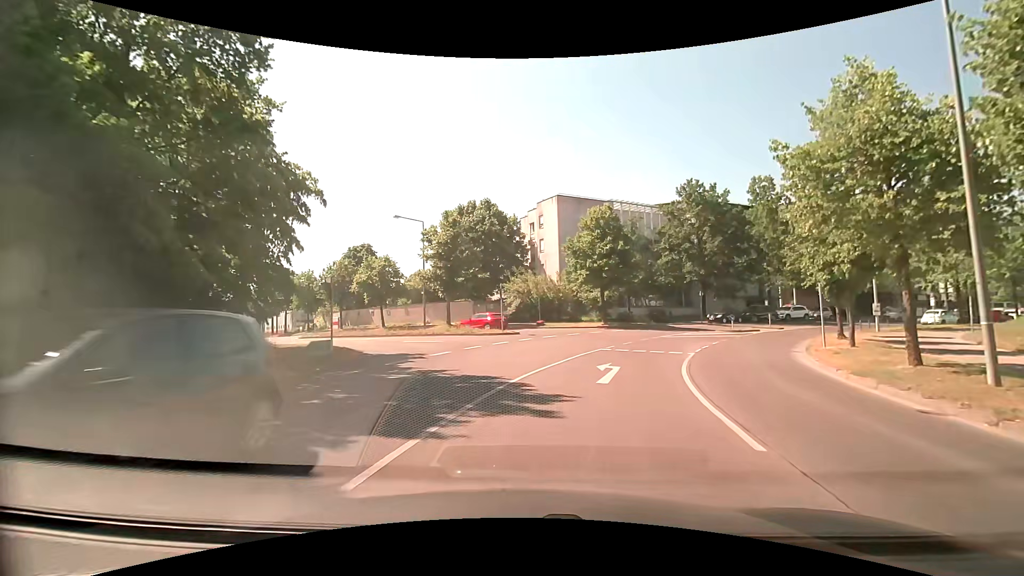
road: tertiary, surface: asphalt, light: Day
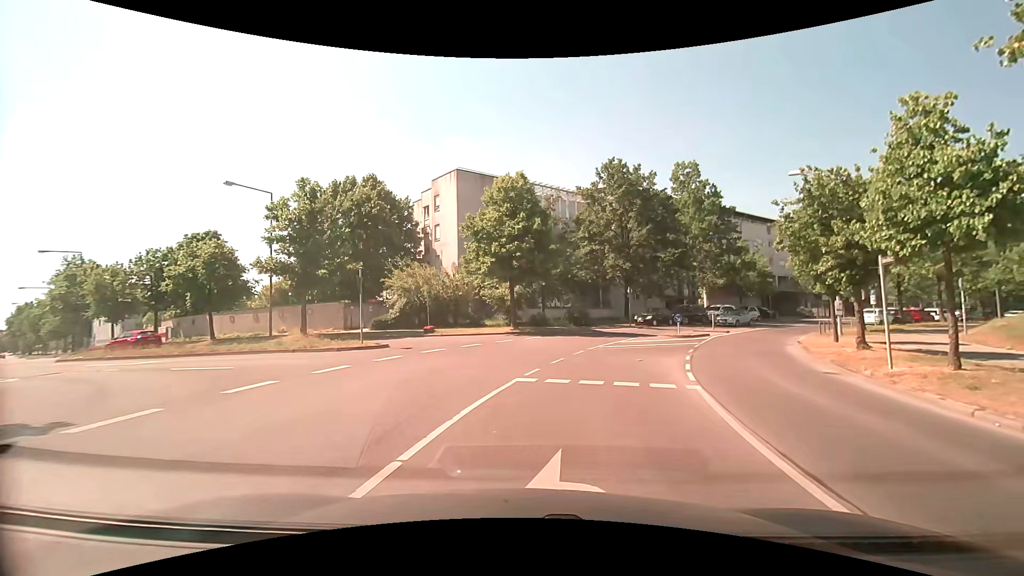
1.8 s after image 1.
(+1.0, +10.3) m; +12°
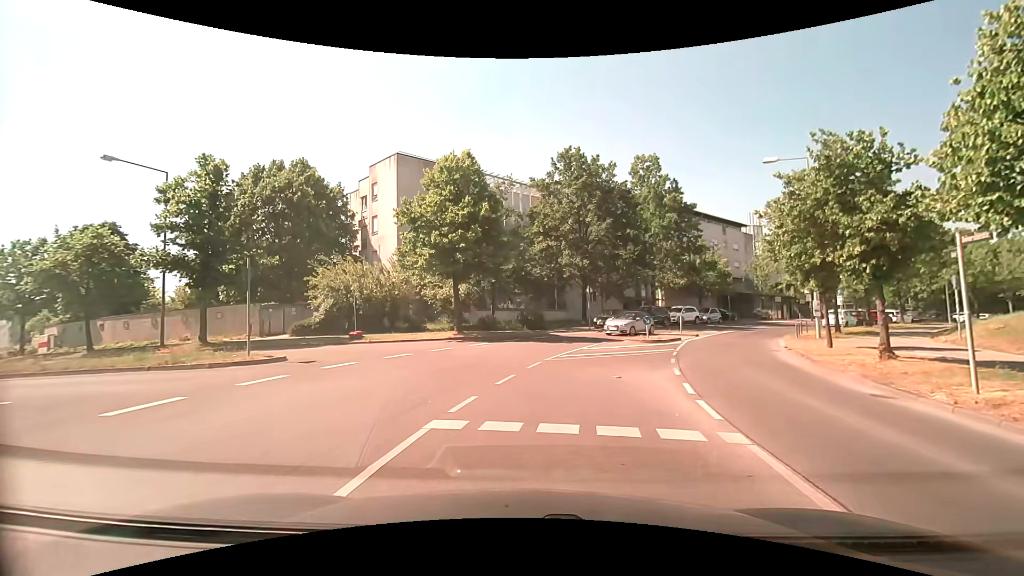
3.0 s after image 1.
(+0.2, +4.2) m; +3°
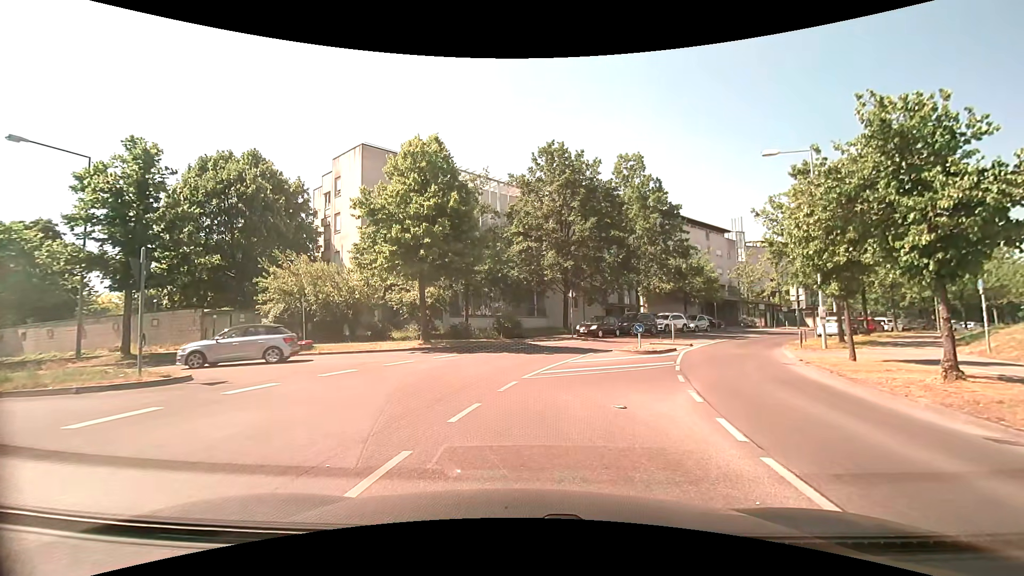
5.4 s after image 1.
(+0.1, +3.0) m; +2°
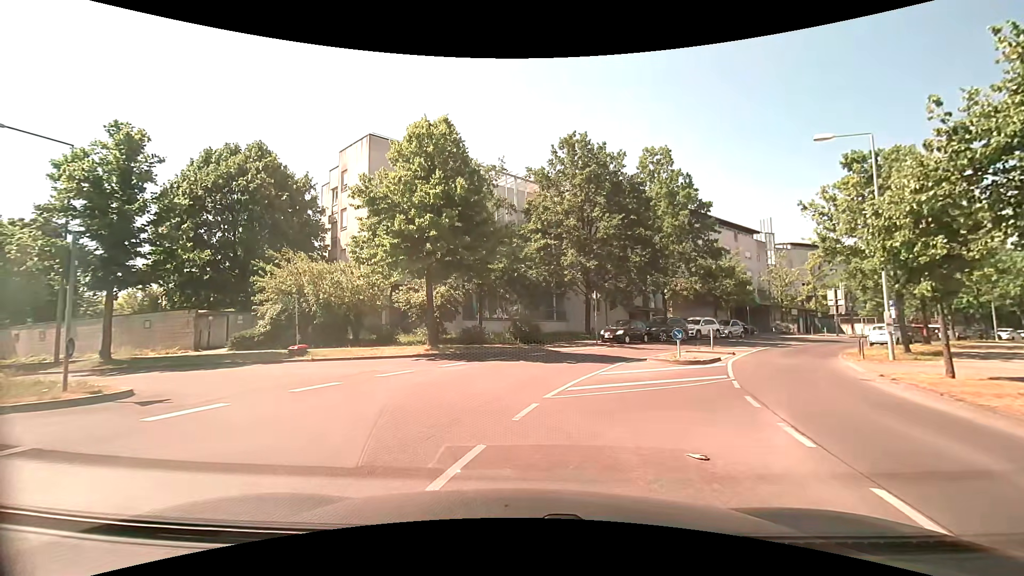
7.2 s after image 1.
(0.0, +3.0) m; 0°
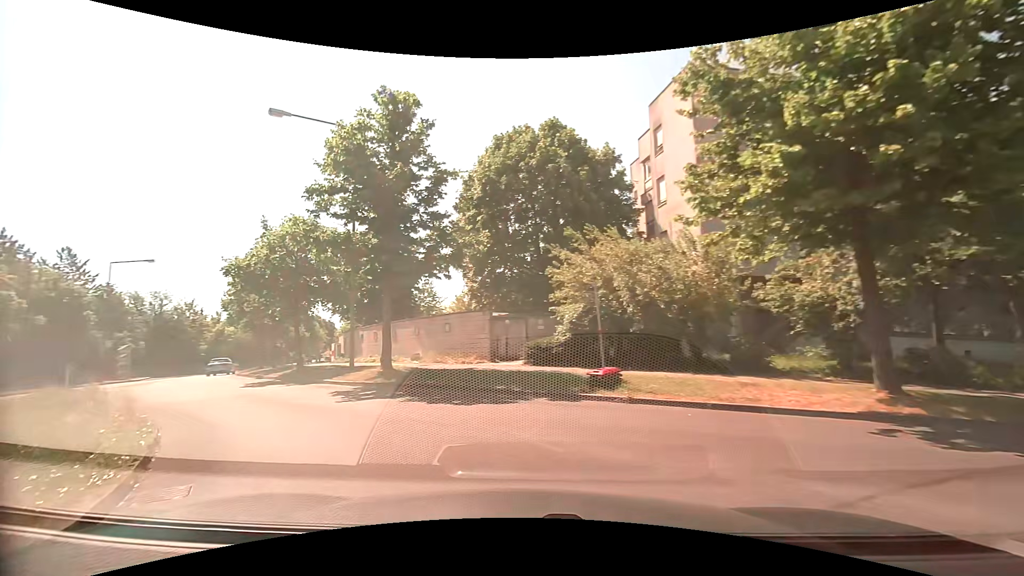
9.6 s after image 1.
(-3.0, +10.1) m; -36°
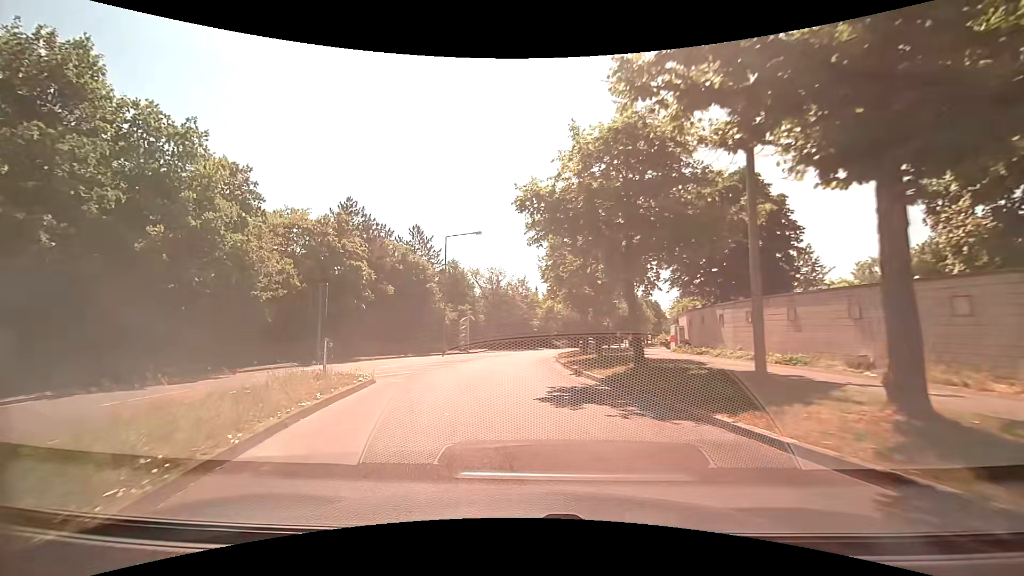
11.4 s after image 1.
(-4.0, +10.7) m; -35°
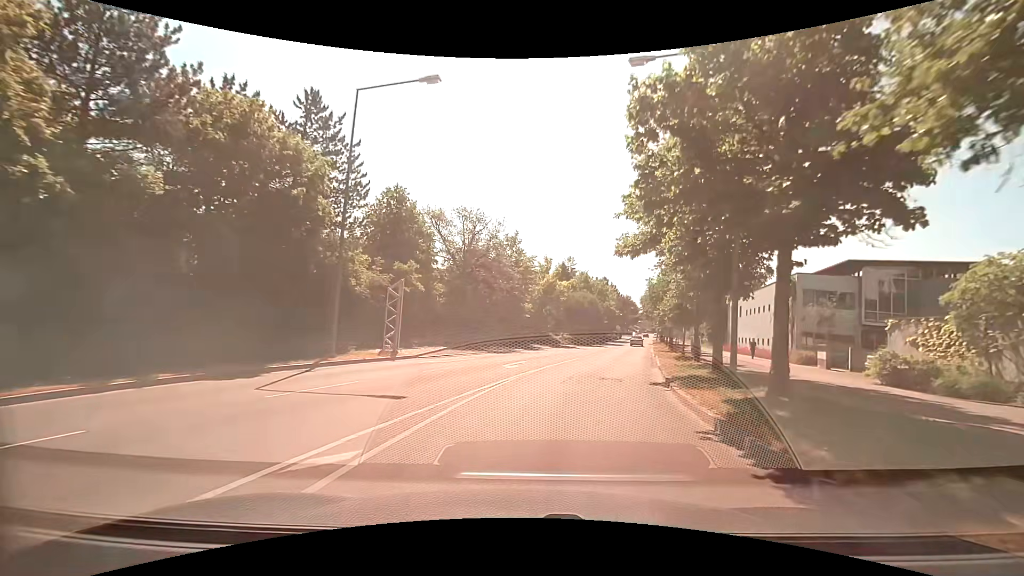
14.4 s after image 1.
(-1.5, +25.5) m; +1°
(+1, +10) (+2, +20) (+5, +29) (+8, +39) (+10, +49) (+13, +58) (+15, +68) (+18, +78) (+20, +88) (+23, +97) m
